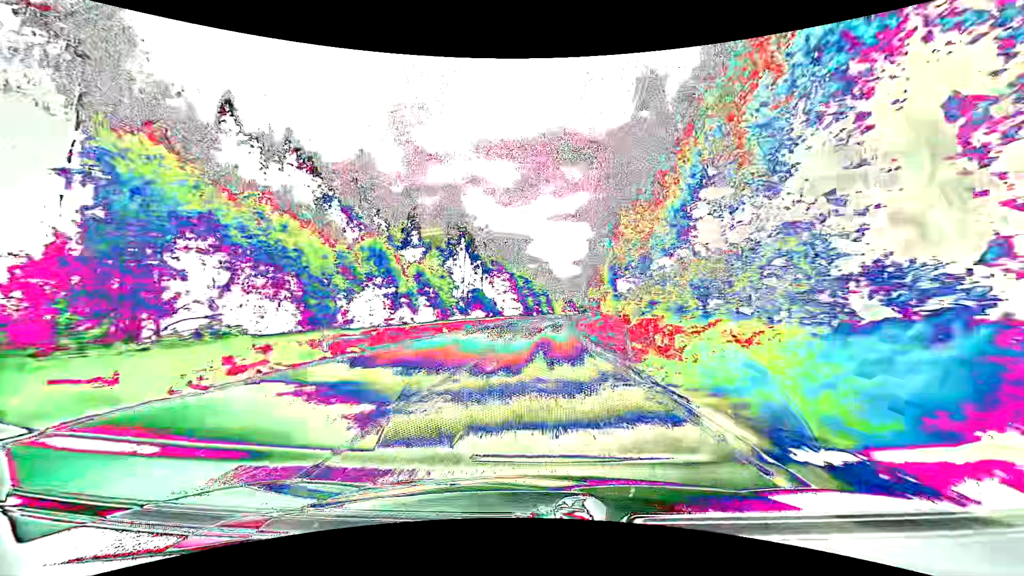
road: primary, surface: asphalt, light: Day
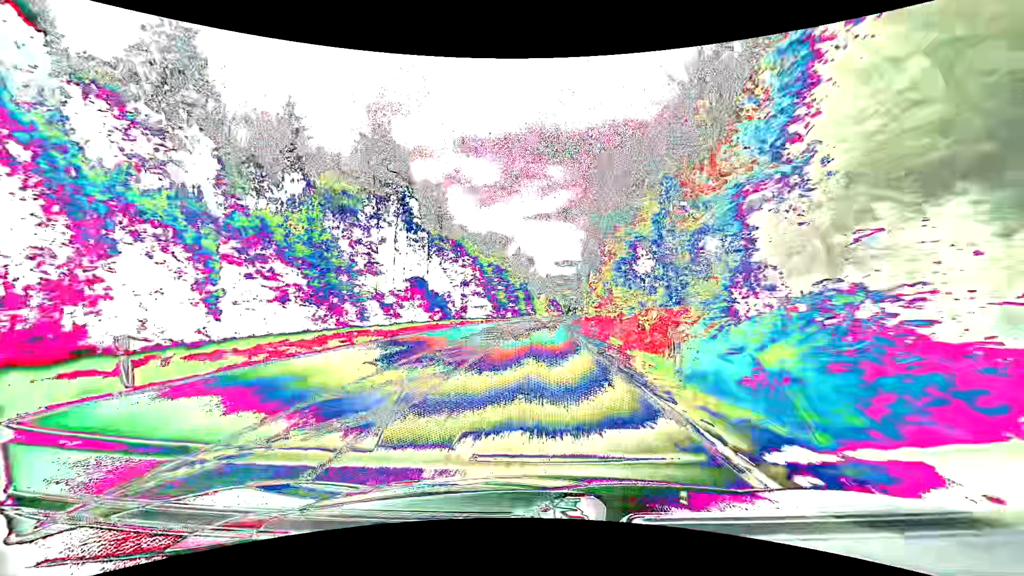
(+1.2, +47.0) m; +2°
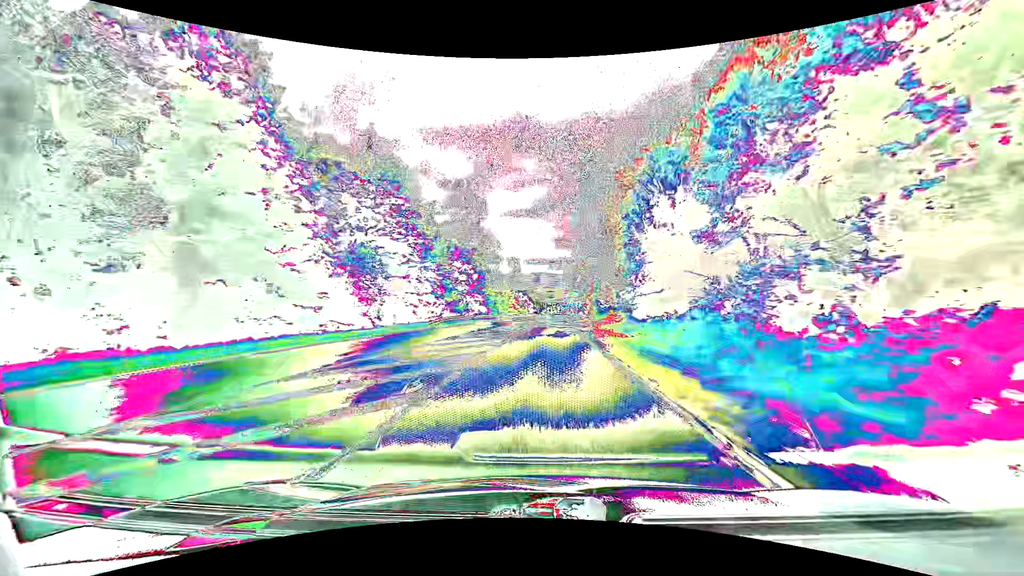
(+2.3, +77.6) m; +3°
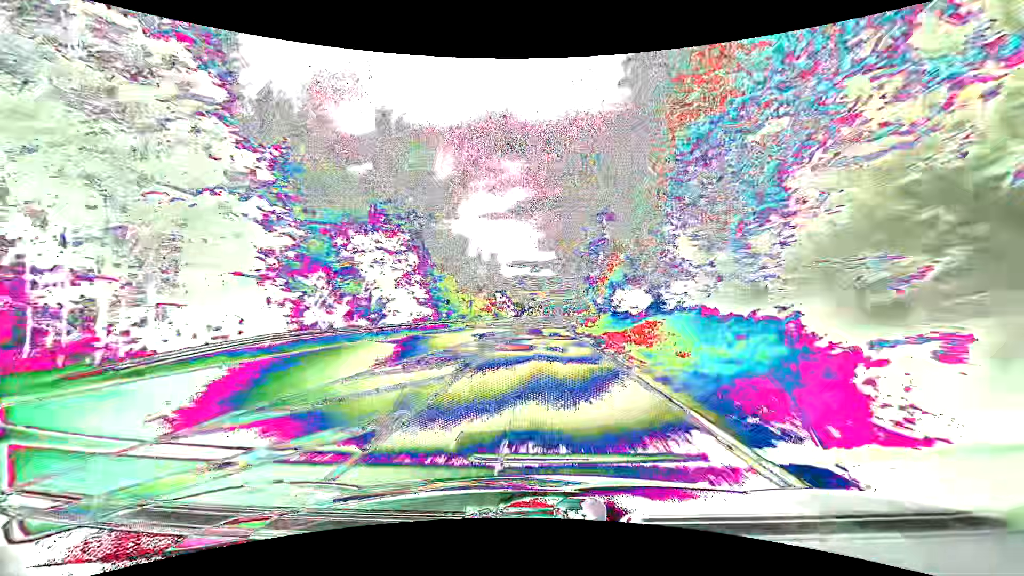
(+0.6, +30.2) m; +2°
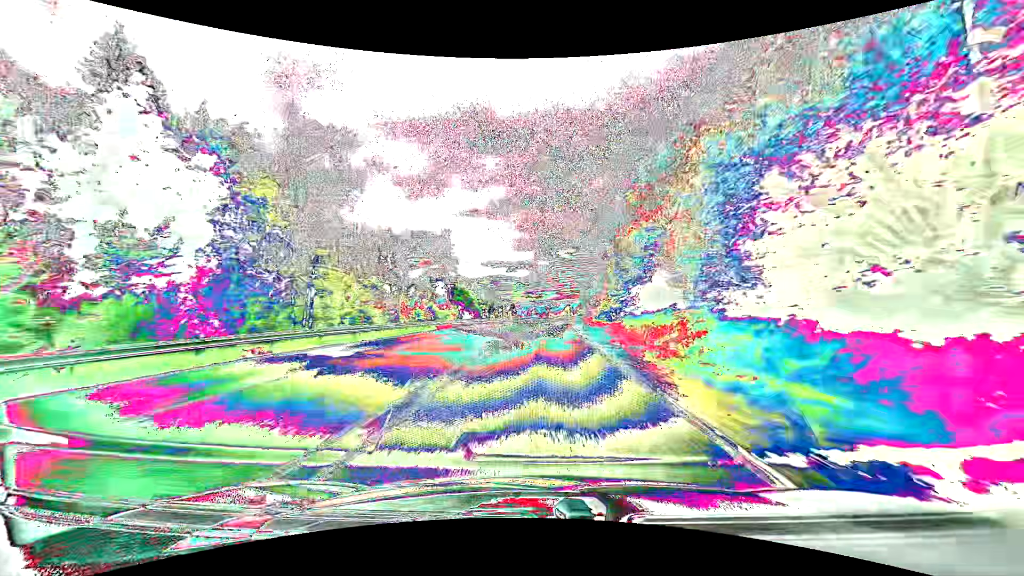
(+1.6, +59.4) m; +3°
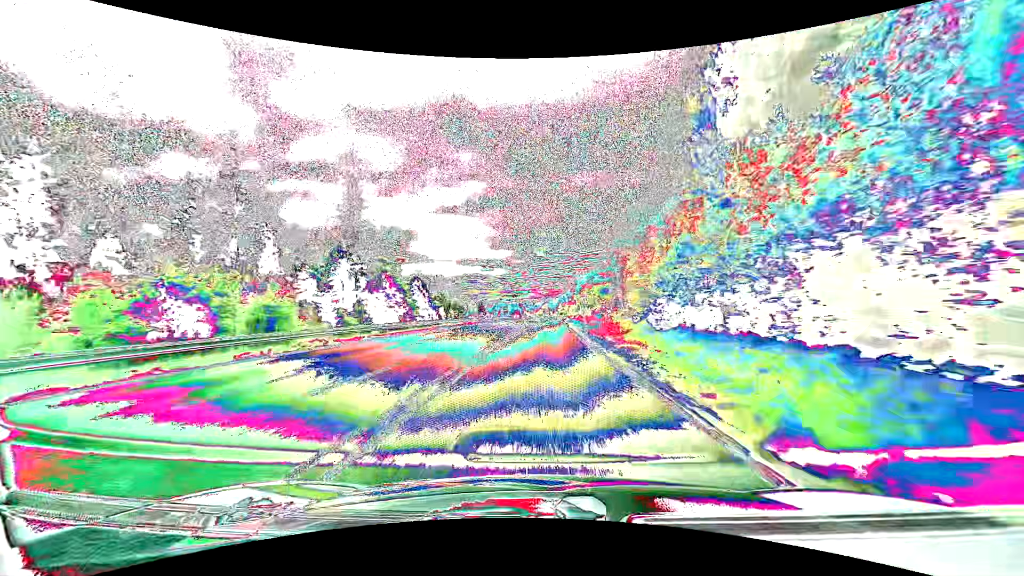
(+1.3, +58.5) m; +2°
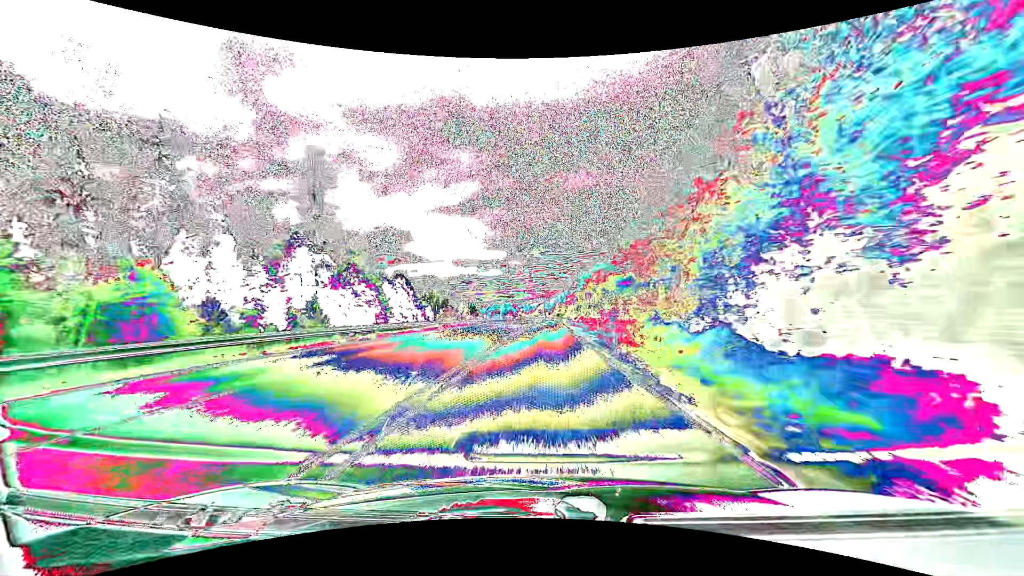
(0.0, +14.6) m; +1°
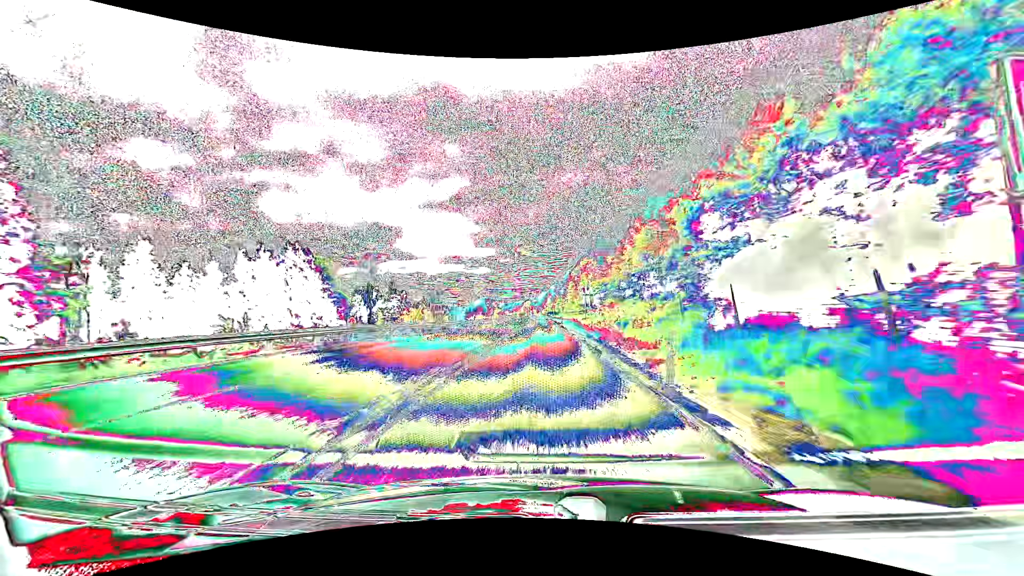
(+0.7, +58.7) m; +1°
(0, +10) (0, +20) (0, +30) (0, +40) (0, +50) (0, +60) (0, +70) (0, +80) (0, +90) (0, +100) m
